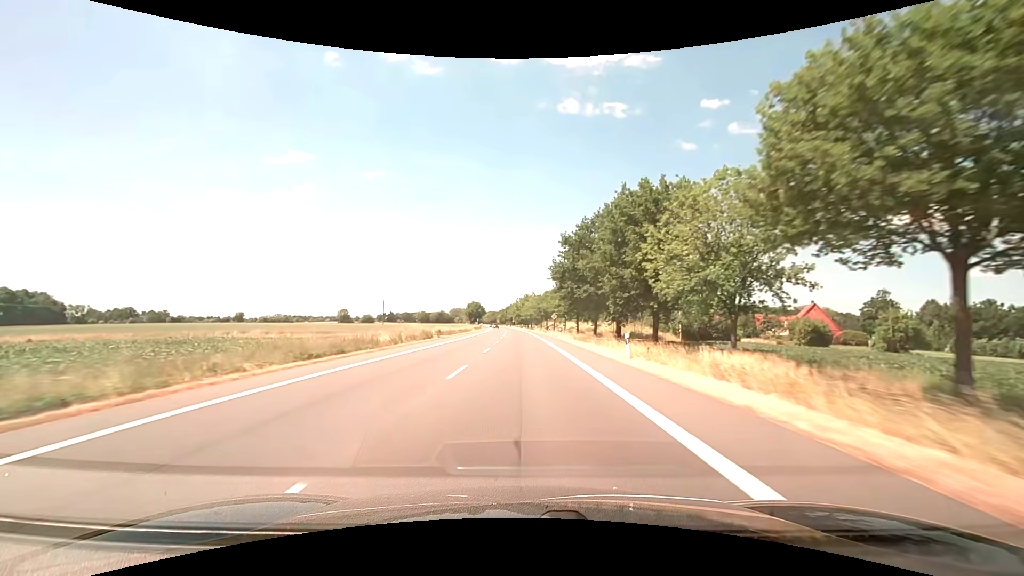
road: primary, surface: asphalt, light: Day
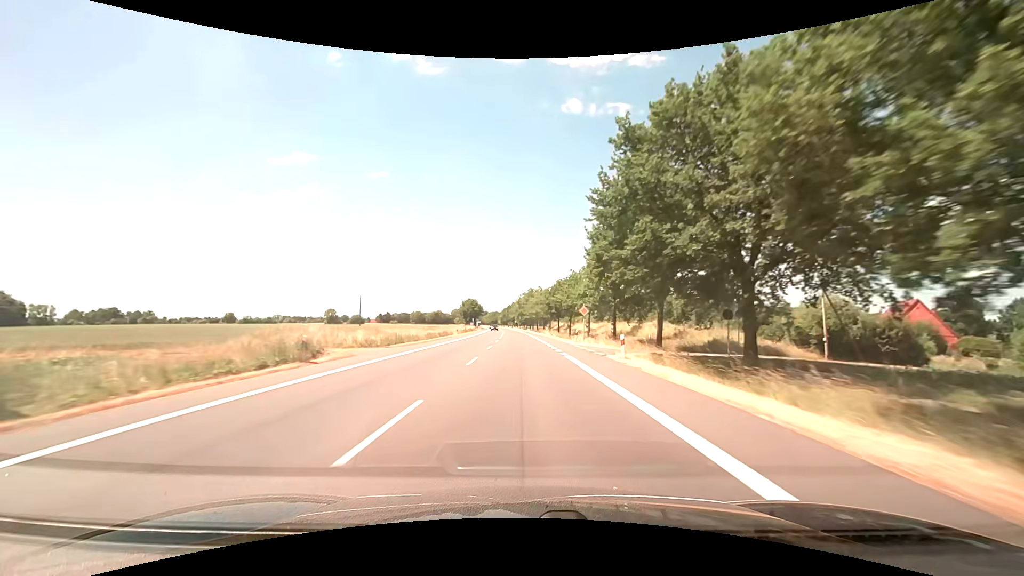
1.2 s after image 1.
(-0.2, +31.6) m; 0°
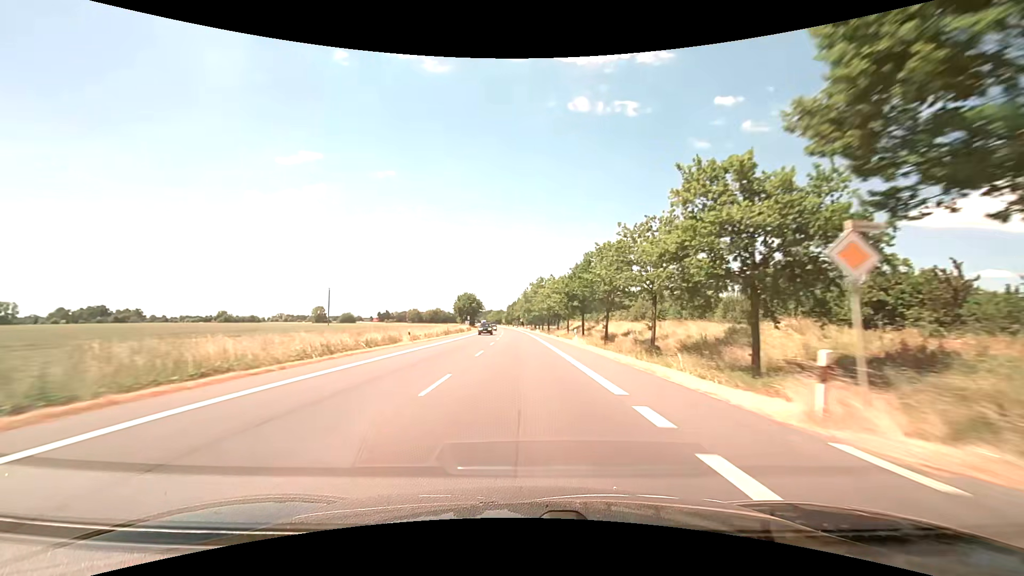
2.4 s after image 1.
(-0.2, +31.6) m; -1°
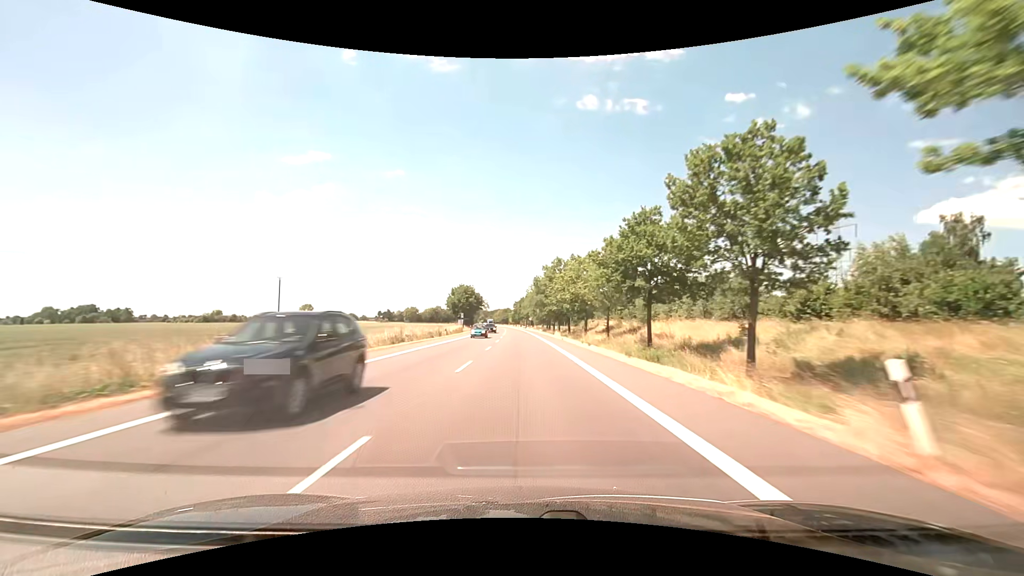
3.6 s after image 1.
(-0.4, +31.6) m; -1°
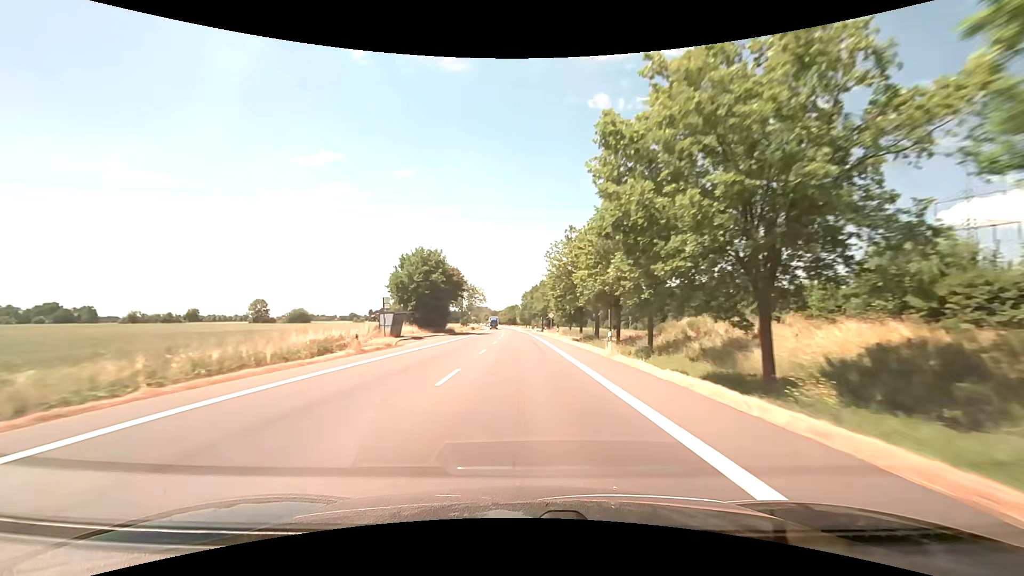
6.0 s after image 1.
(-0.7, +63.1) m; -1°
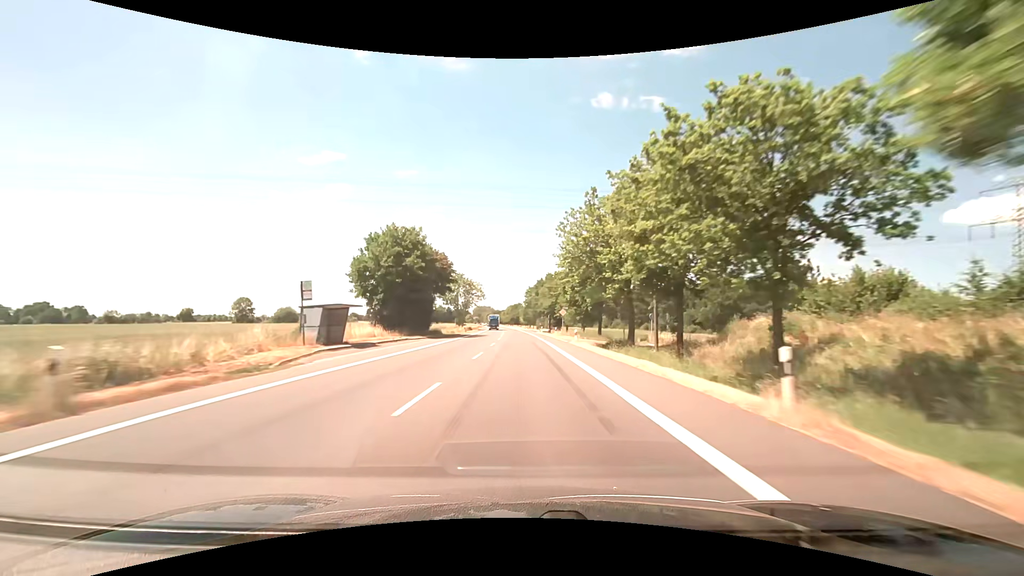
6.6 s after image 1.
(0.0, +15.8) m; -1°
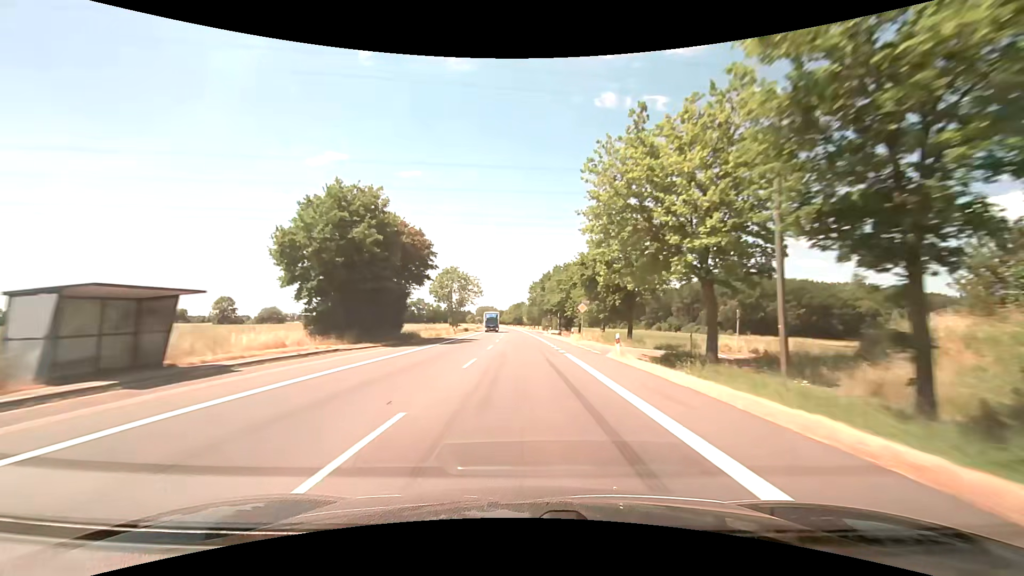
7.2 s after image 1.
(0.0, +15.8) m; 0°
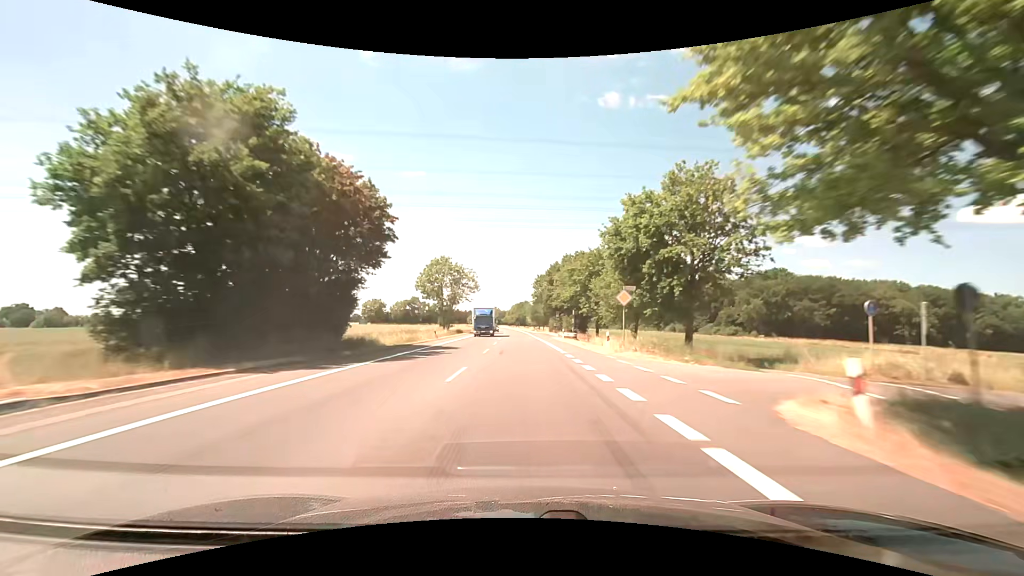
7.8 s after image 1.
(-0.1, +15.8) m; 0°
(0, +10) (0, +20) (0, +30) (0, +40) (-1, +50) (-1, +60) (-1, +70) (-1, +80) (-2, +90) (-2, +100) m
